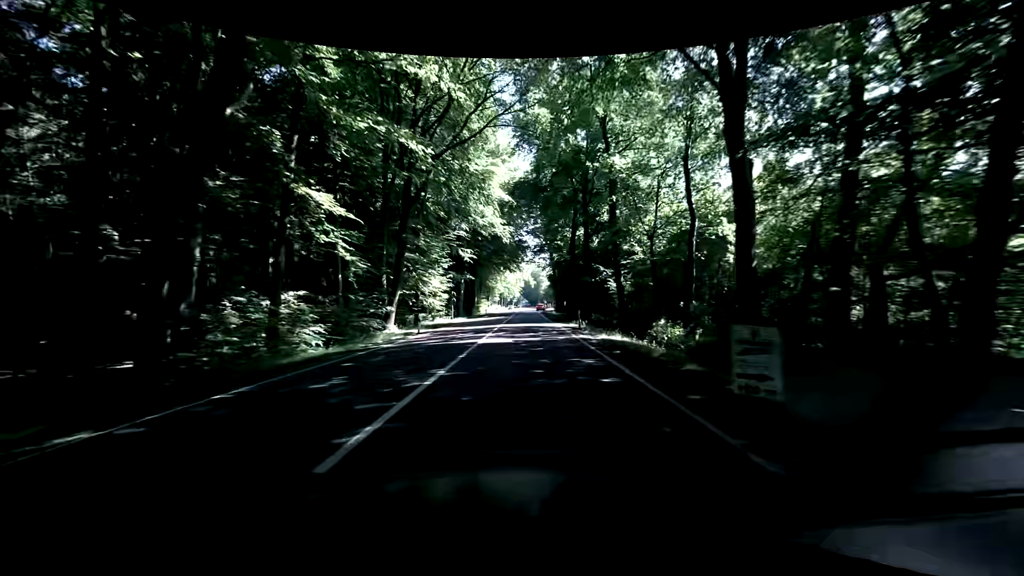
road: primary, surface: asphalt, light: Day
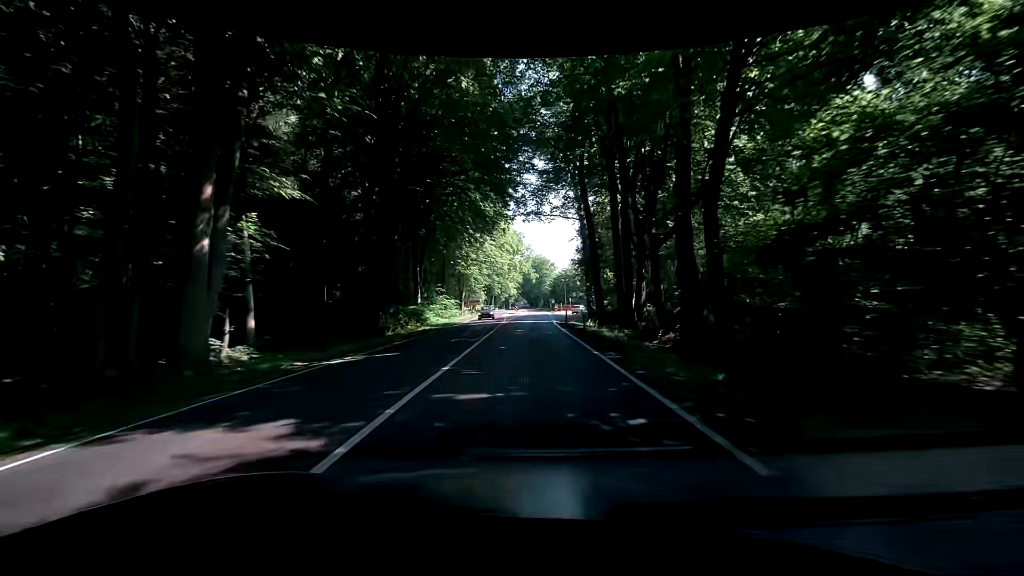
(-1.1, +52.9) m; 0°
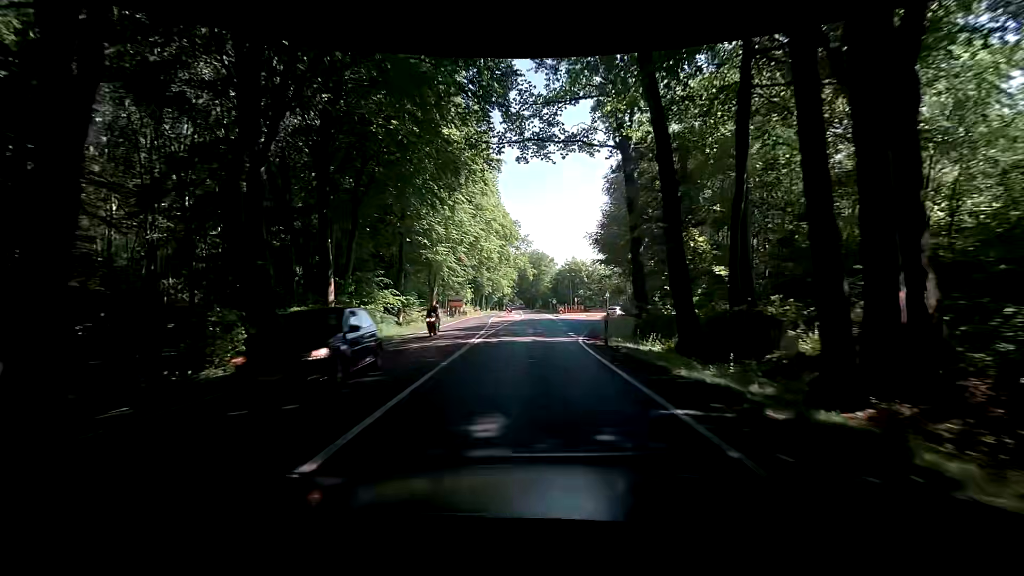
(-0.1, +21.0) m; 0°
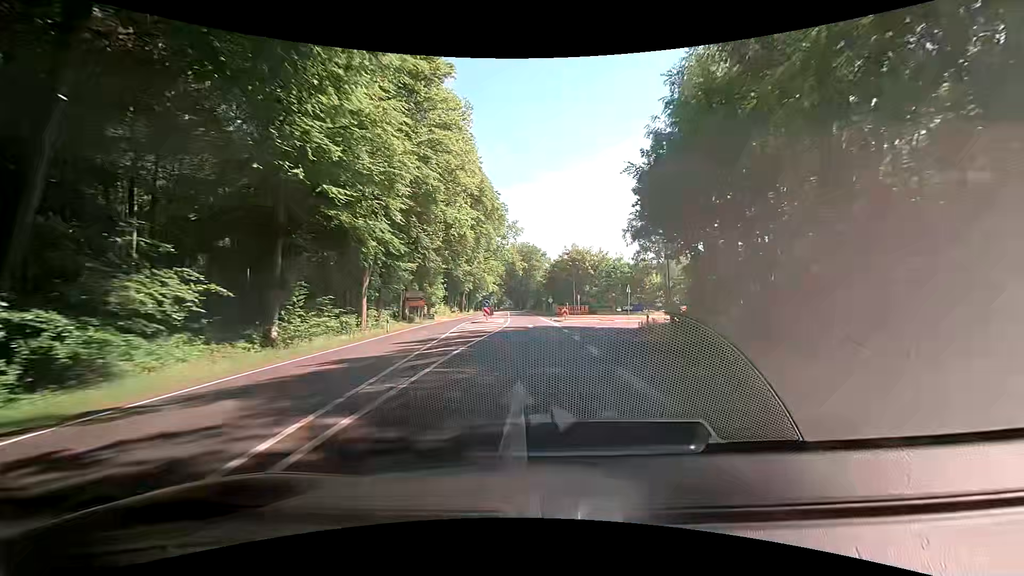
(+0.1, +21.0) m; 0°
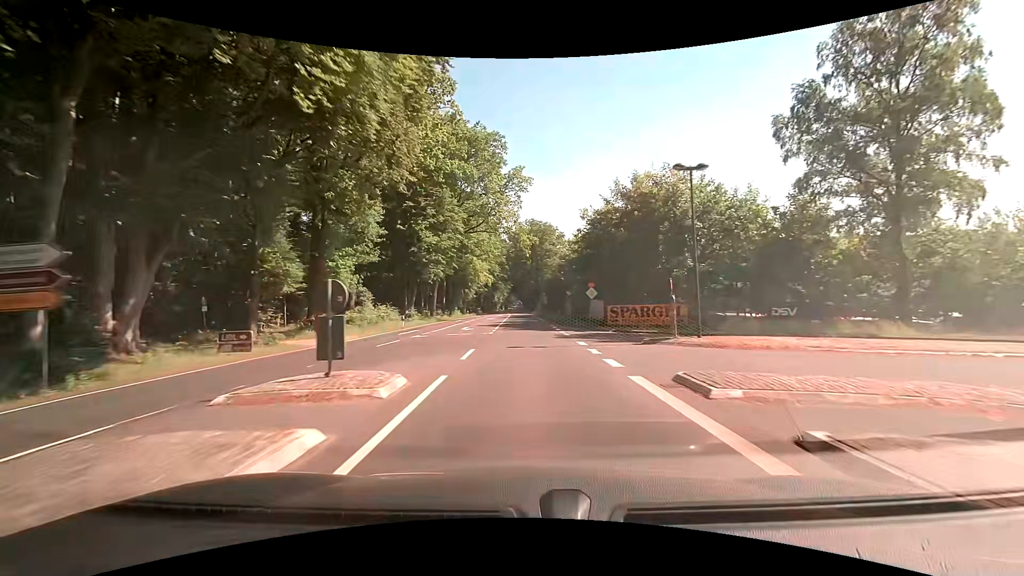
(+0.6, +41.9) m; 0°
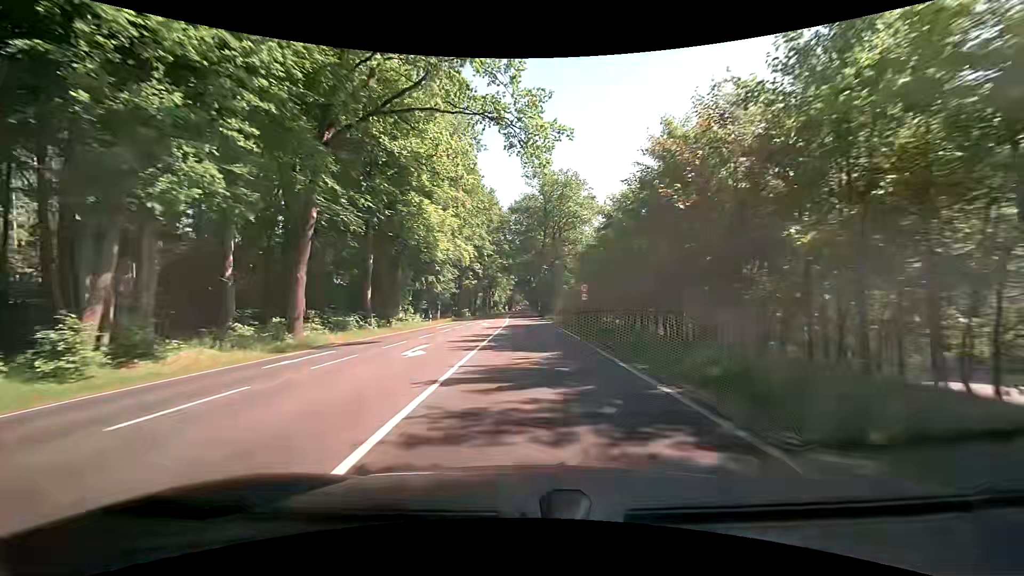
(-0.8, +42.1) m; -1°
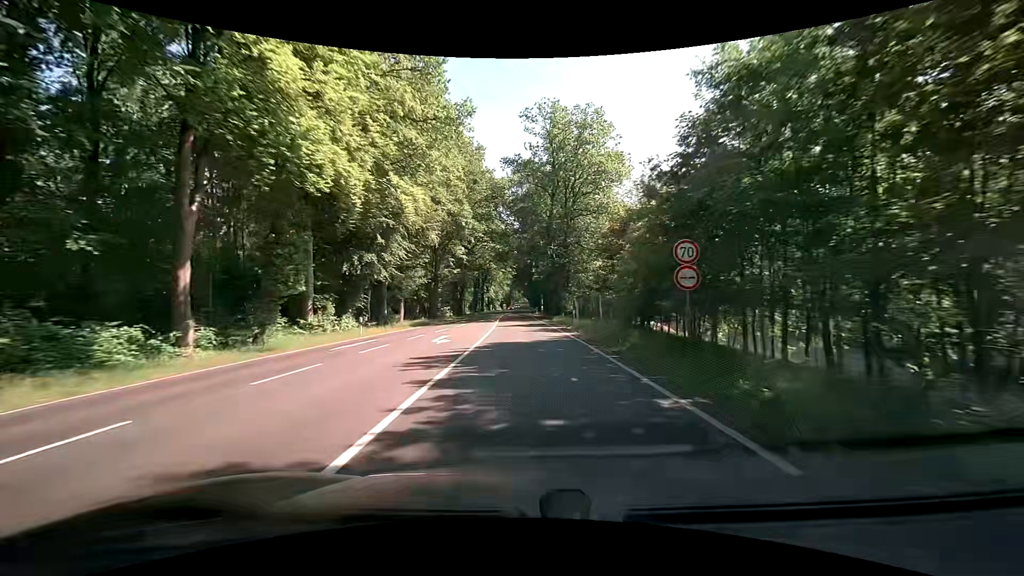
(0.0, +21.3) m; -1°
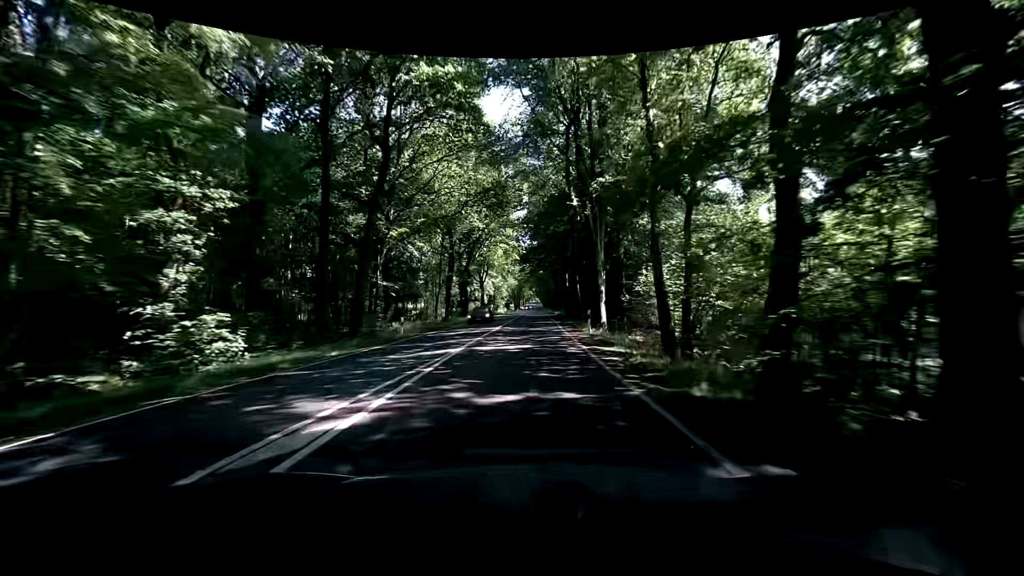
(-0.5, +54.2) m; -1°
